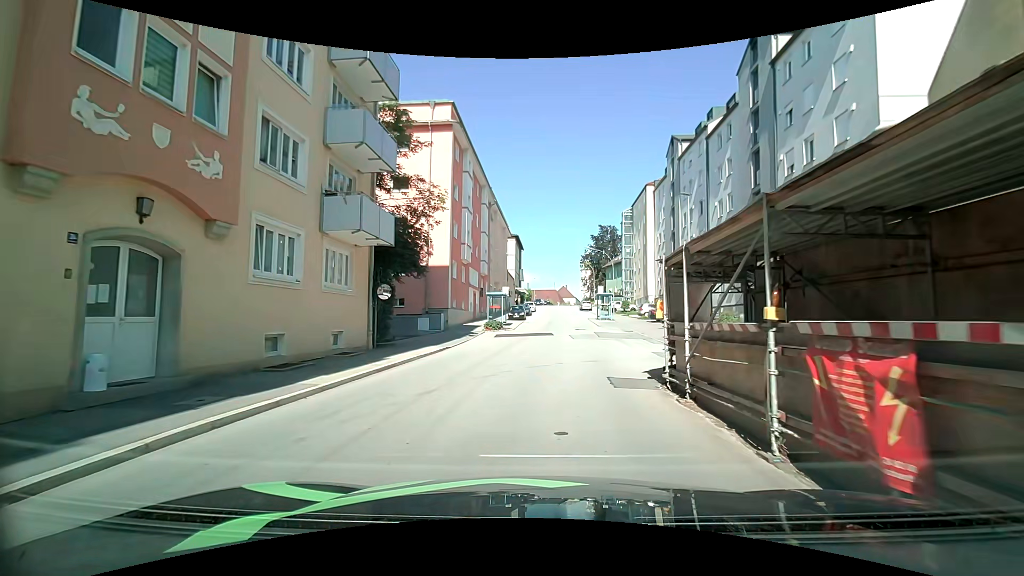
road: tertiary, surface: asphalt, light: Day
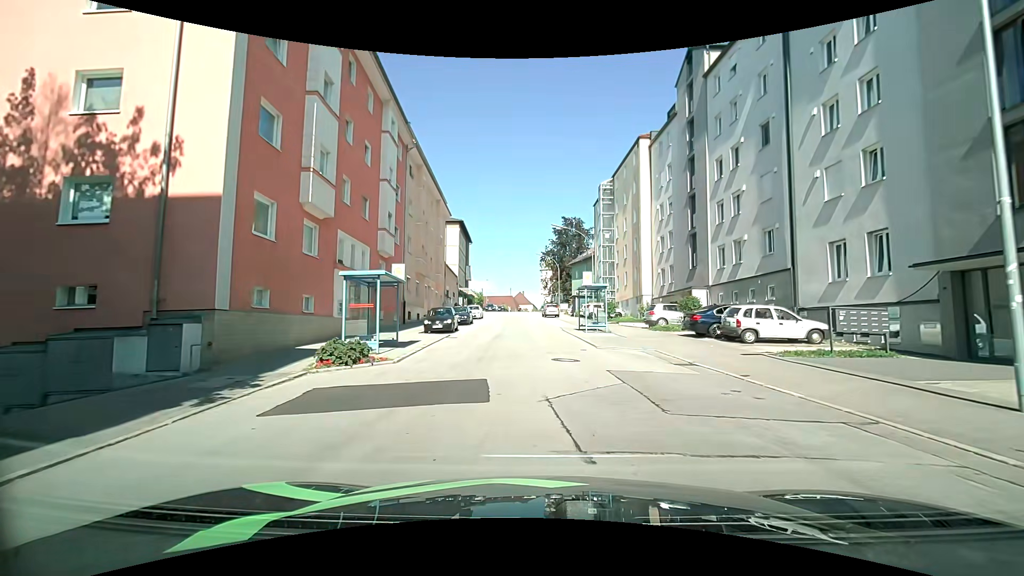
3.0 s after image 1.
(+0.5, +21.0) m; +4°
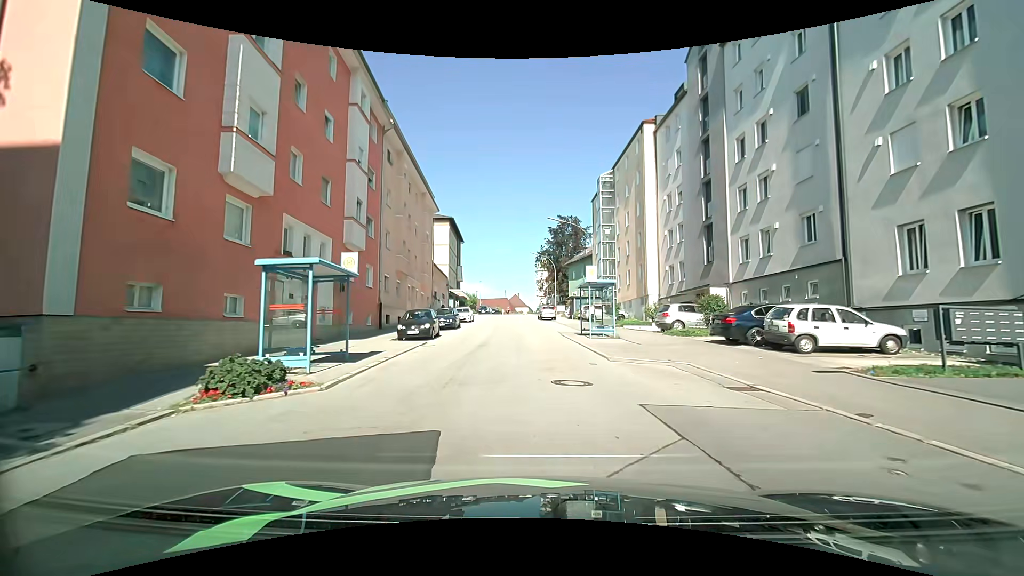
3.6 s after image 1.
(0.0, +4.3) m; 0°
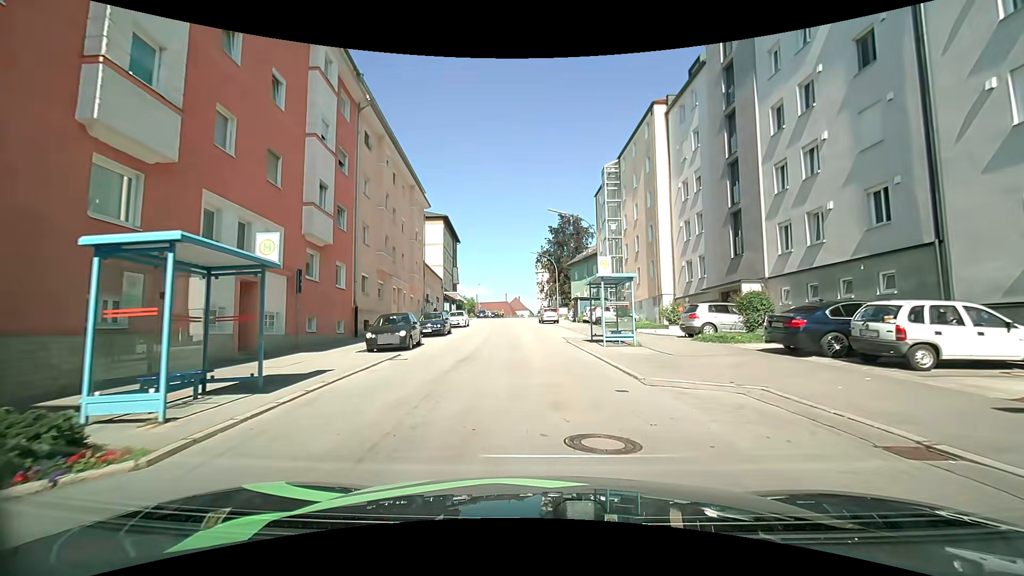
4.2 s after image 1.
(+0.1, +4.3) m; +1°
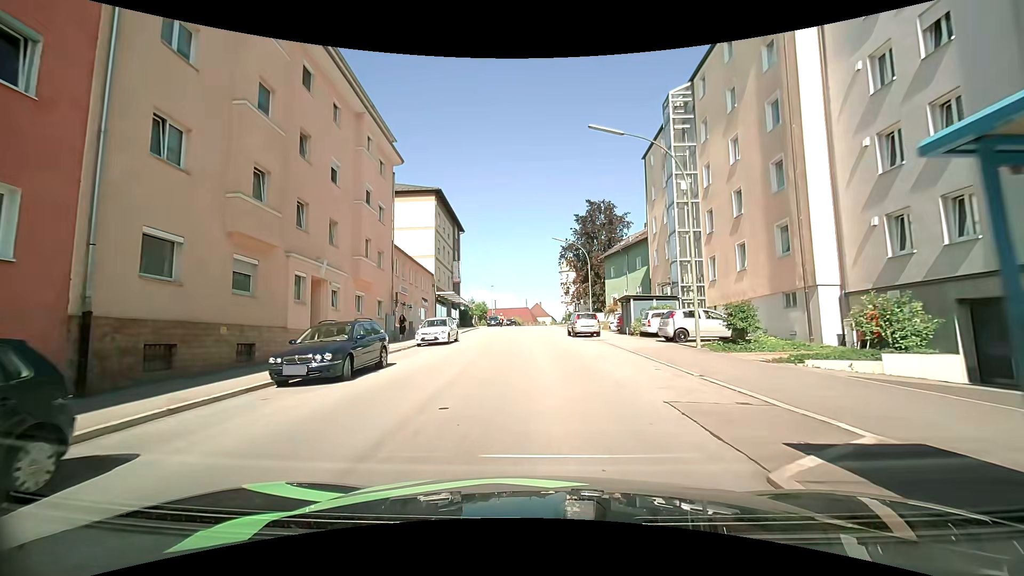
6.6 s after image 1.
(-0.5, +17.3) m; -2°
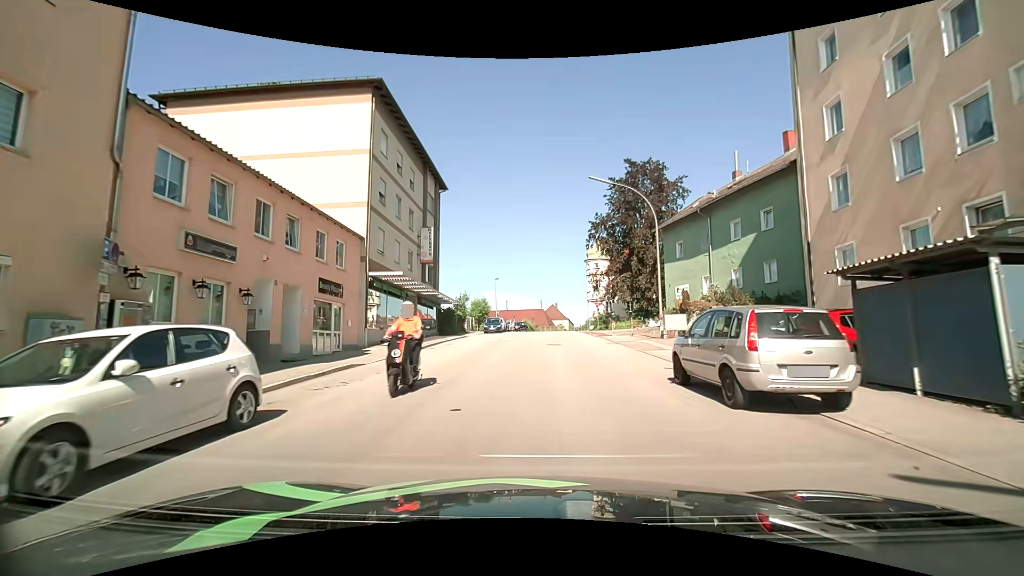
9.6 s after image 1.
(-0.6, +22.9) m; -2°
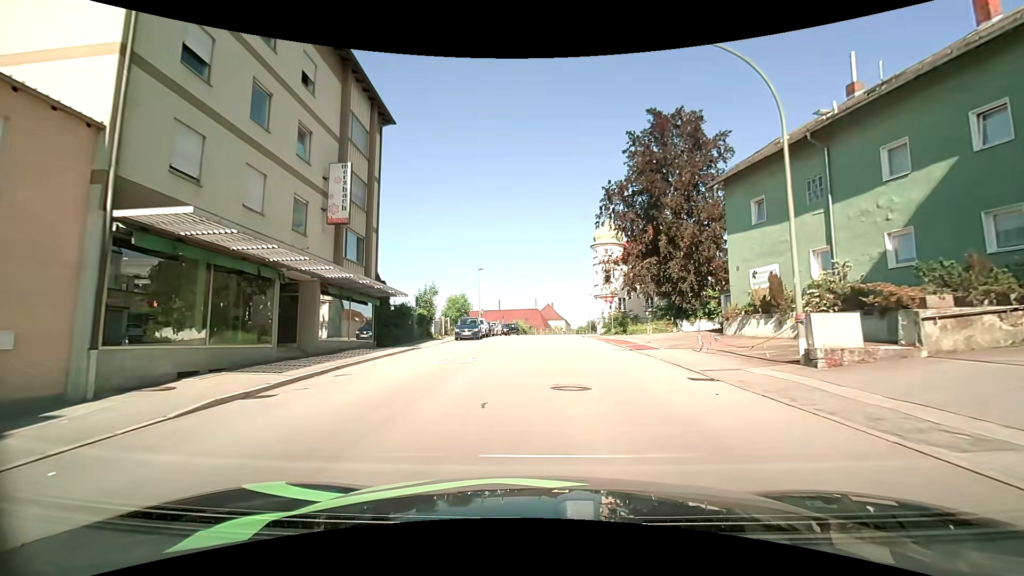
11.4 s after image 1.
(0.0, +14.9) m; +1°
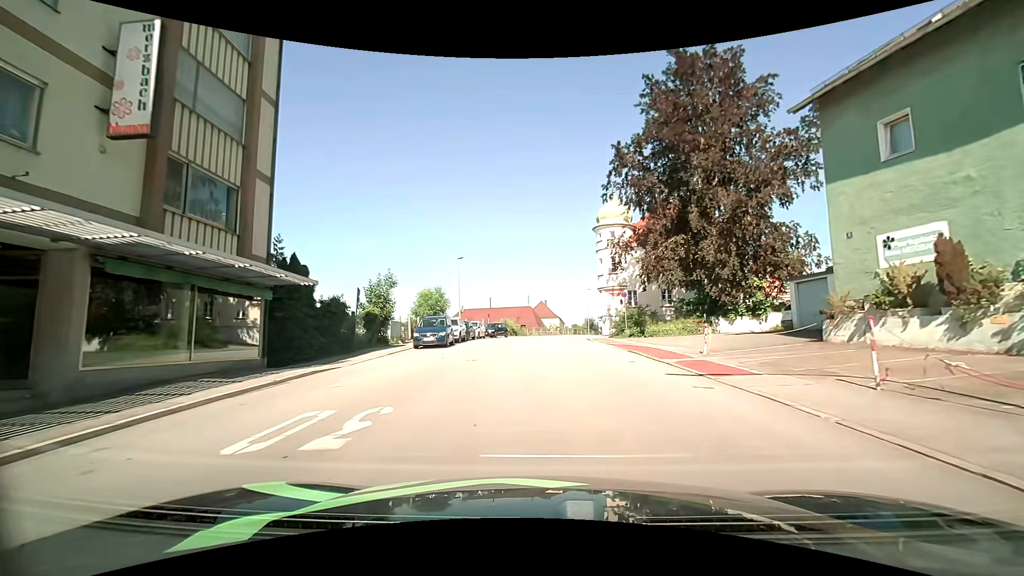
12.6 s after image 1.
(0.0, +10.0) m; 0°
(0, +10) (0, +20) (+1, +30) (+2, +40) (+3, +50) (+6, +59) (+9, +69) (+13, +78) (+16, +88) (+20, +97) m
